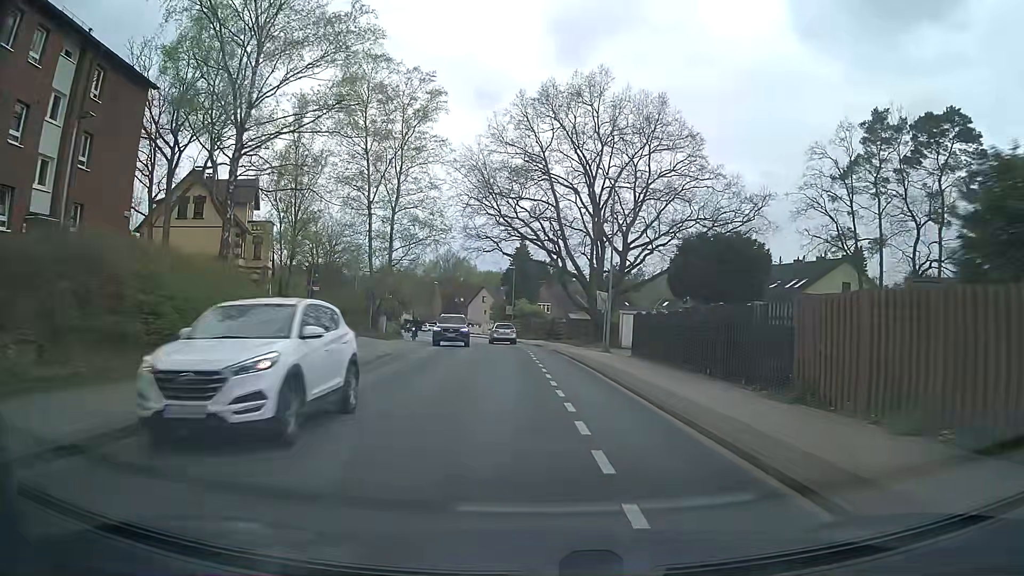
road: tertiary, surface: asphalt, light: Day
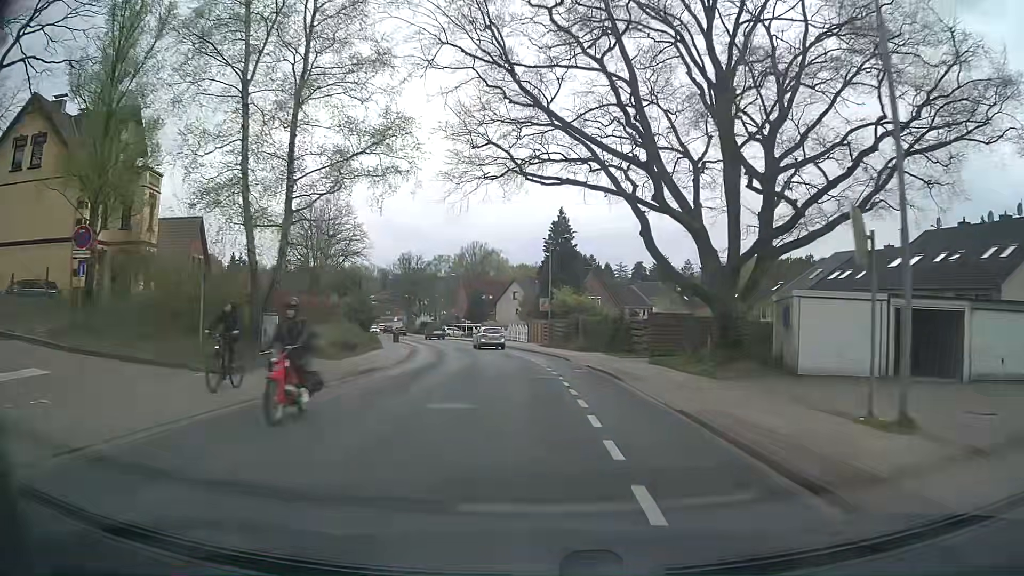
(-0.9, +25.0) m; -4°
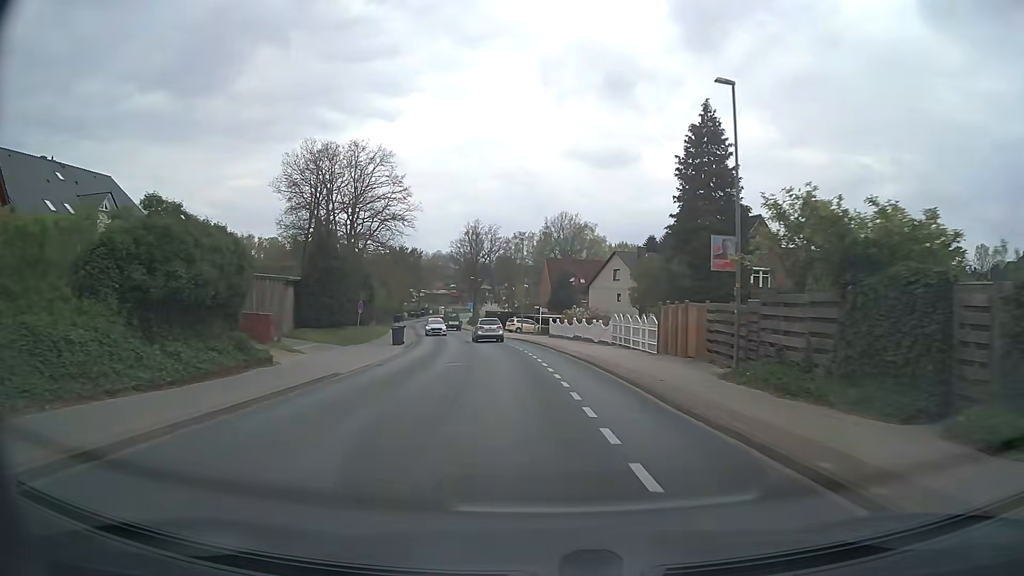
(-1.7, +33.4) m; -7°
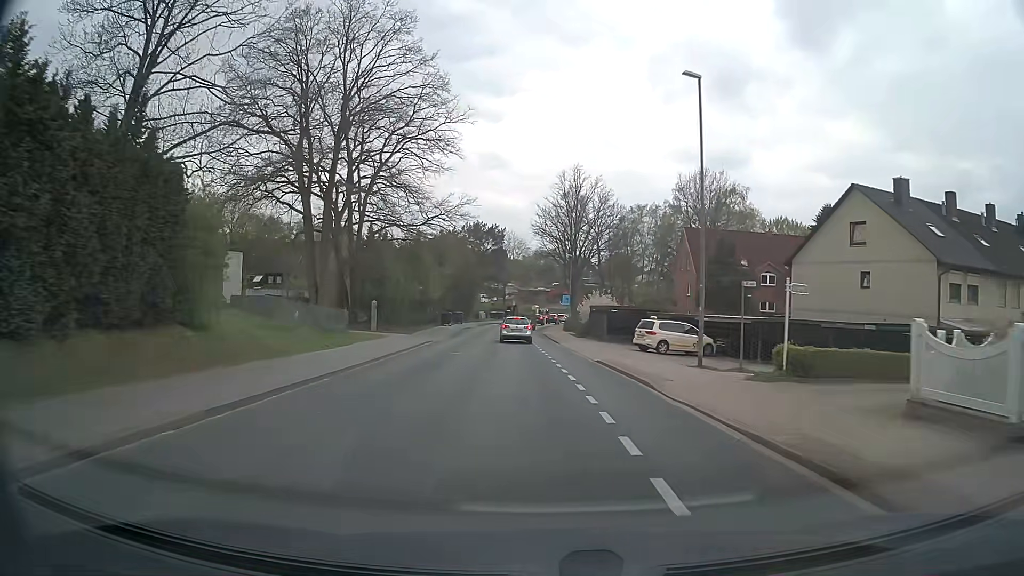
(-3.1, +41.0) m; -9°
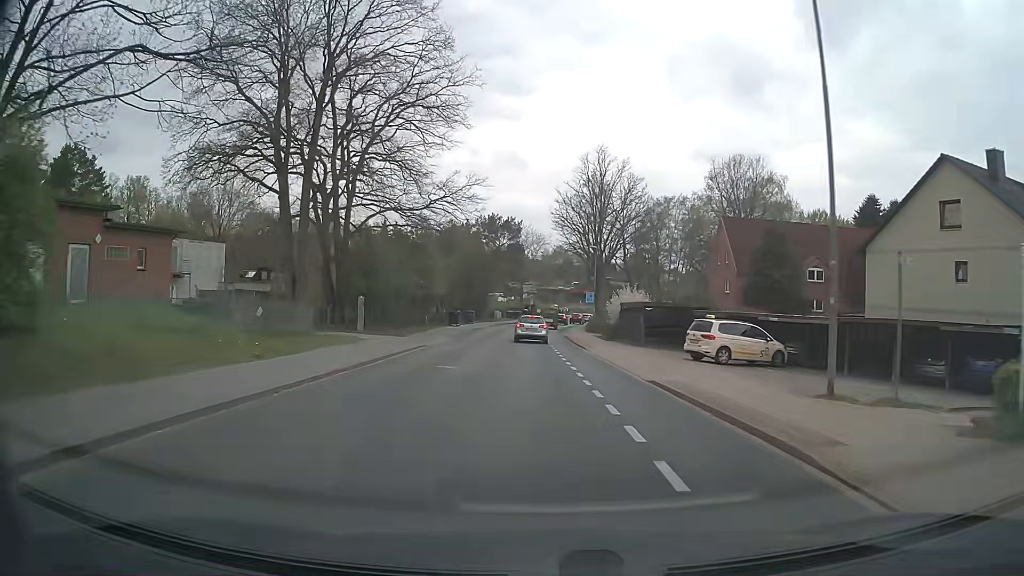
(-0.1, +7.9) m; -2°
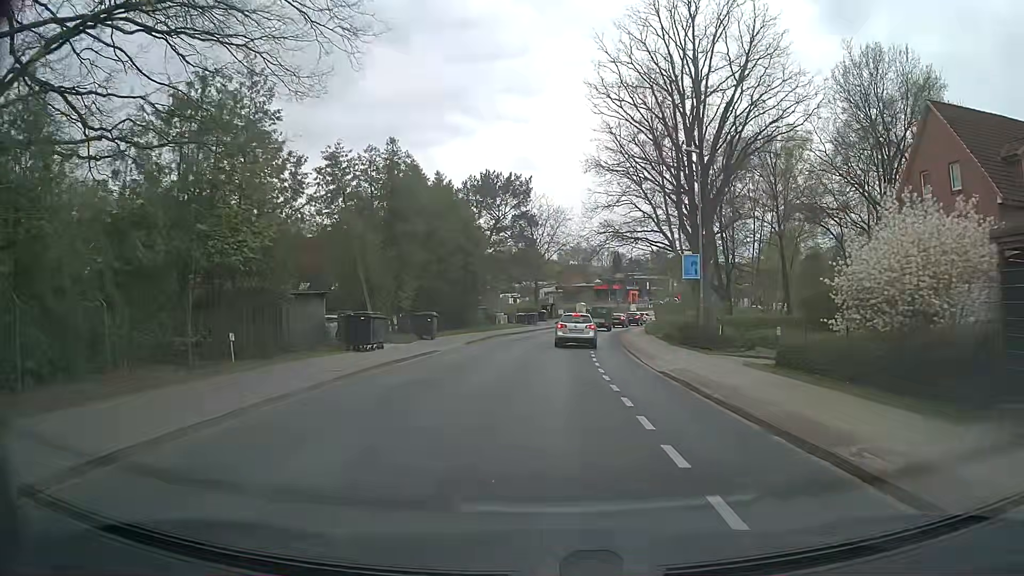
(-0.7, +35.0) m; -2°
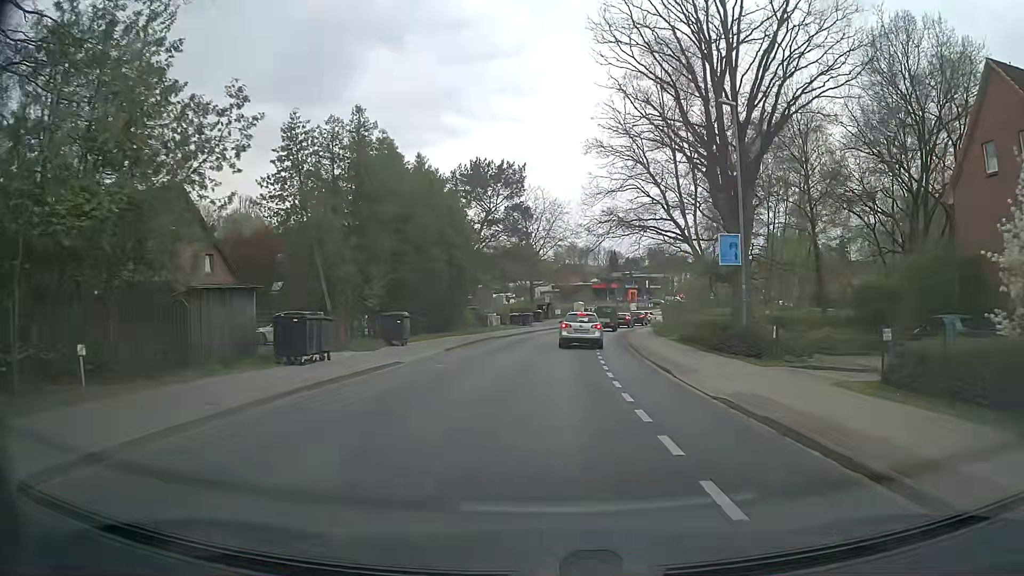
(0.0, +5.9) m; 0°
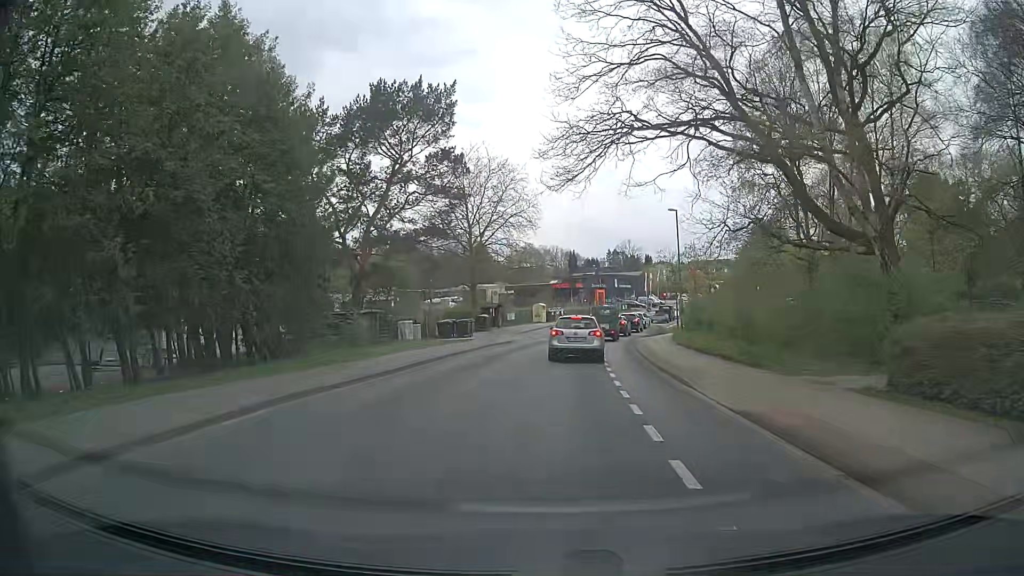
(+0.9, +24.2) m; +4°
